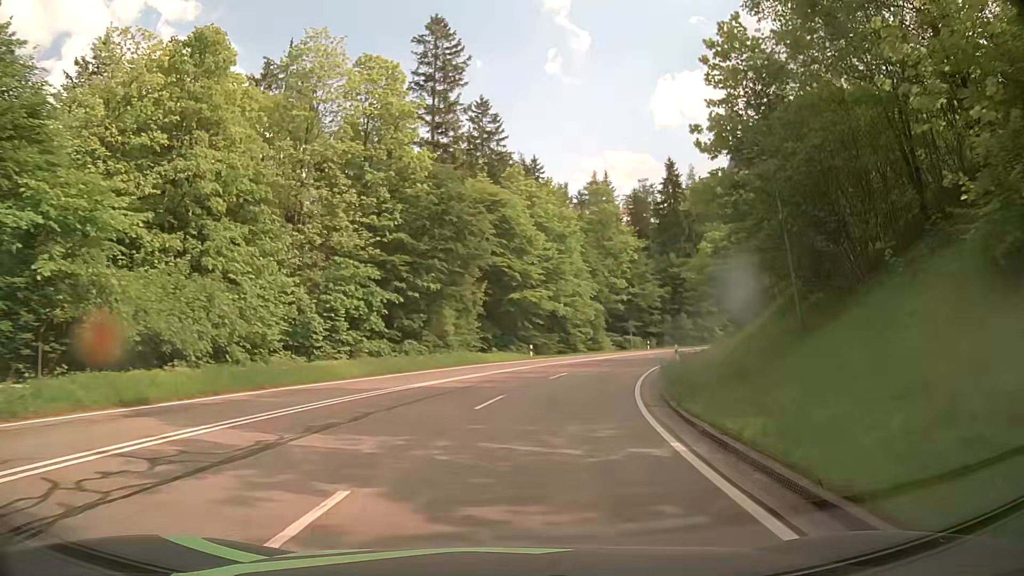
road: primary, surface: asphalt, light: Day
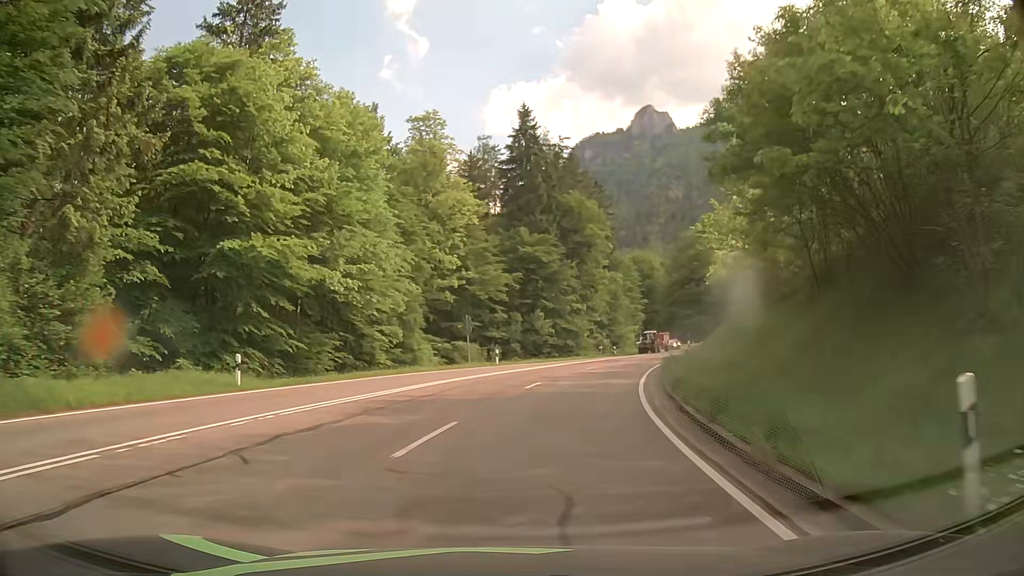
(+4.1, +30.1) m; +15°
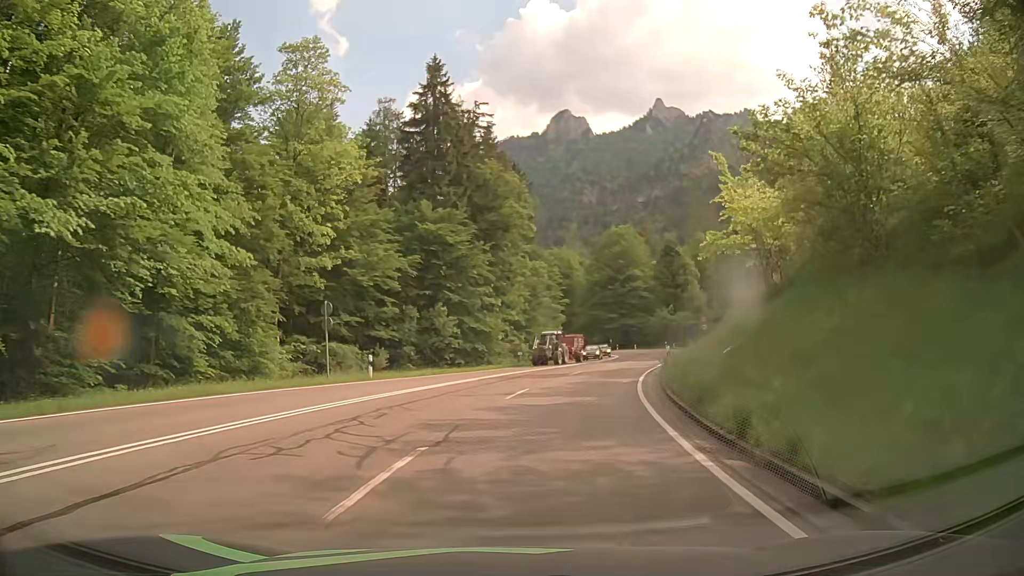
(+1.1, +15.2) m; +8°
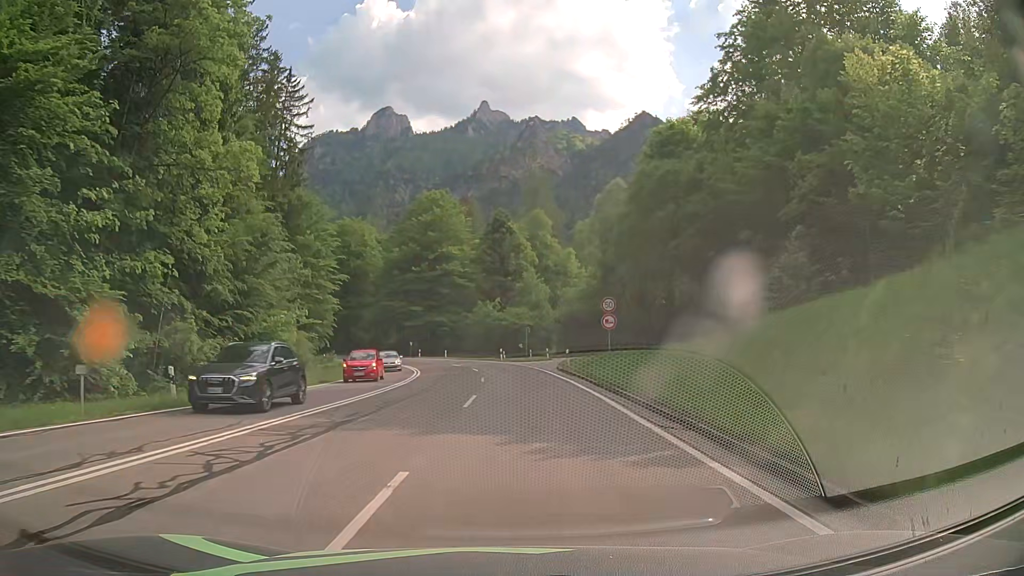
(+6.0, +37.4) m; +16°
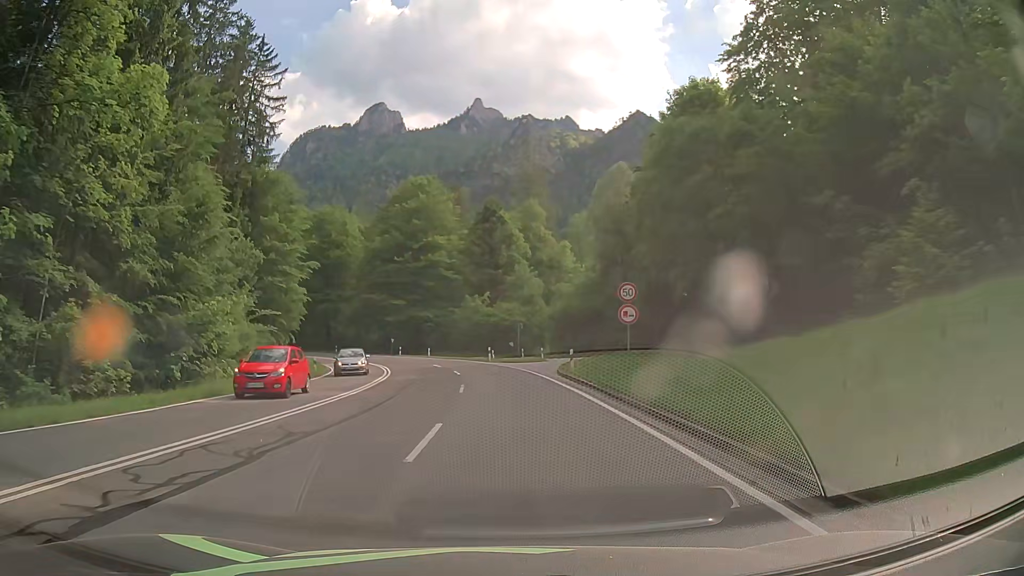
(+0.1, +7.6) m; +1°
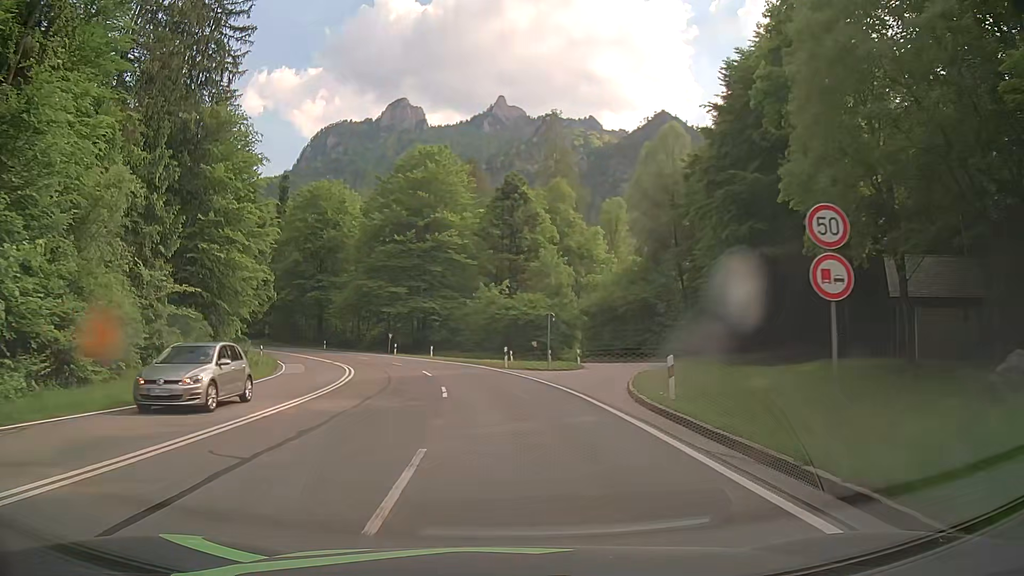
(-0.2, +15.3) m; -2°
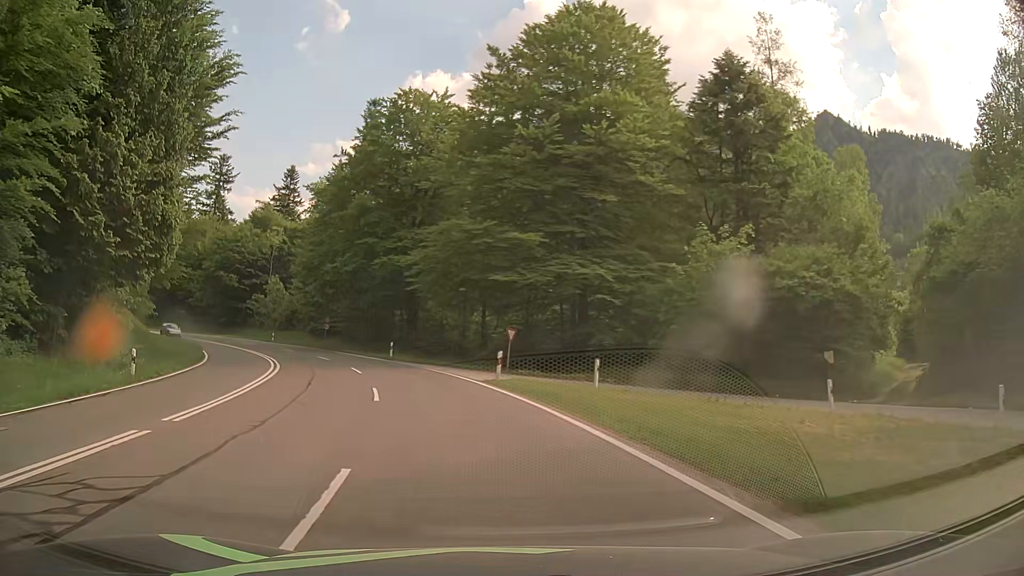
(-3.5, +38.0) m; -14°
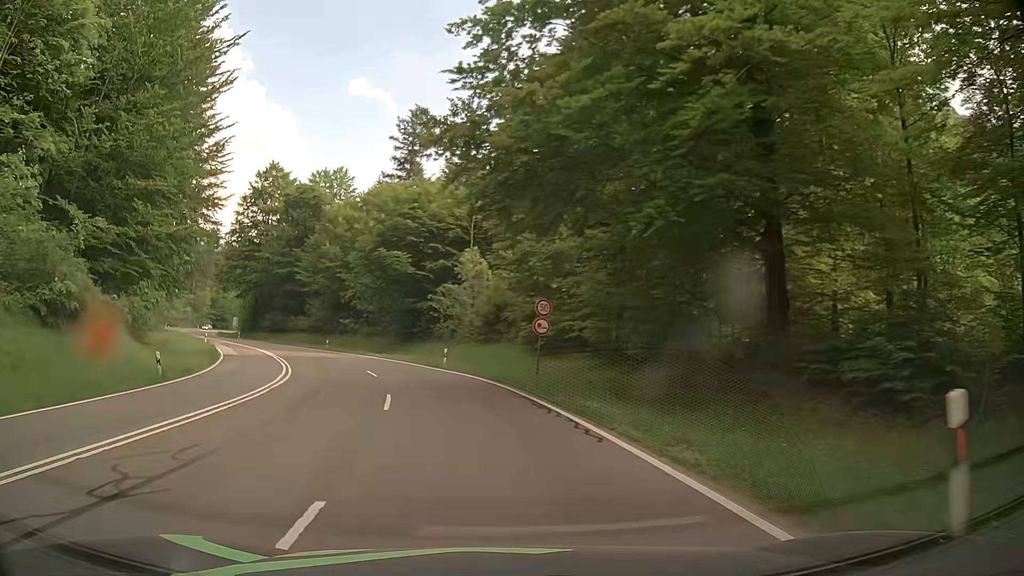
(-7.3, +37.3) m; -22°
